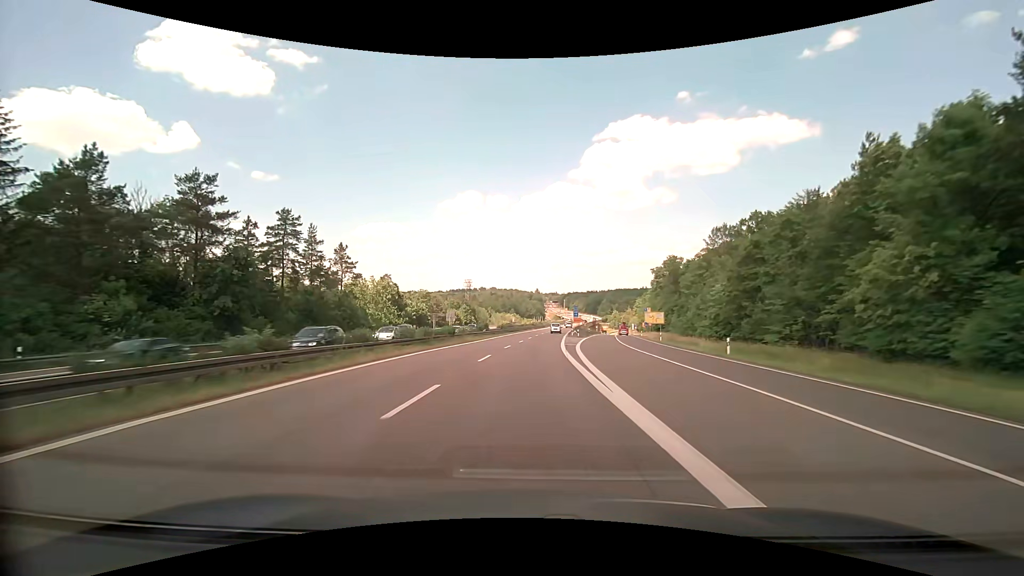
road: trunk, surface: asphalt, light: Day
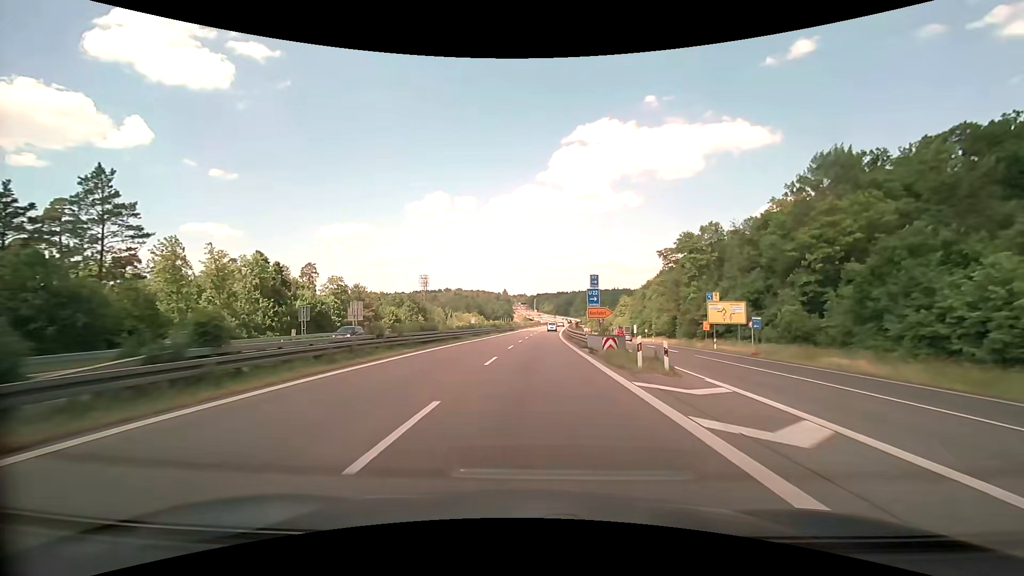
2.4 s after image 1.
(+1.5, +50.4) m; +4°
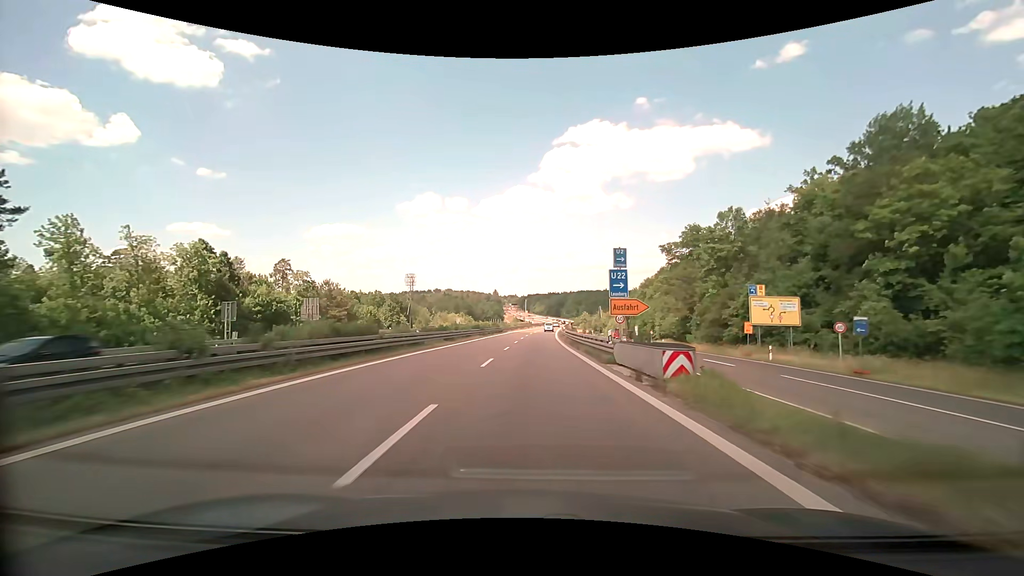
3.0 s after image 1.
(+0.1, +12.3) m; +1°
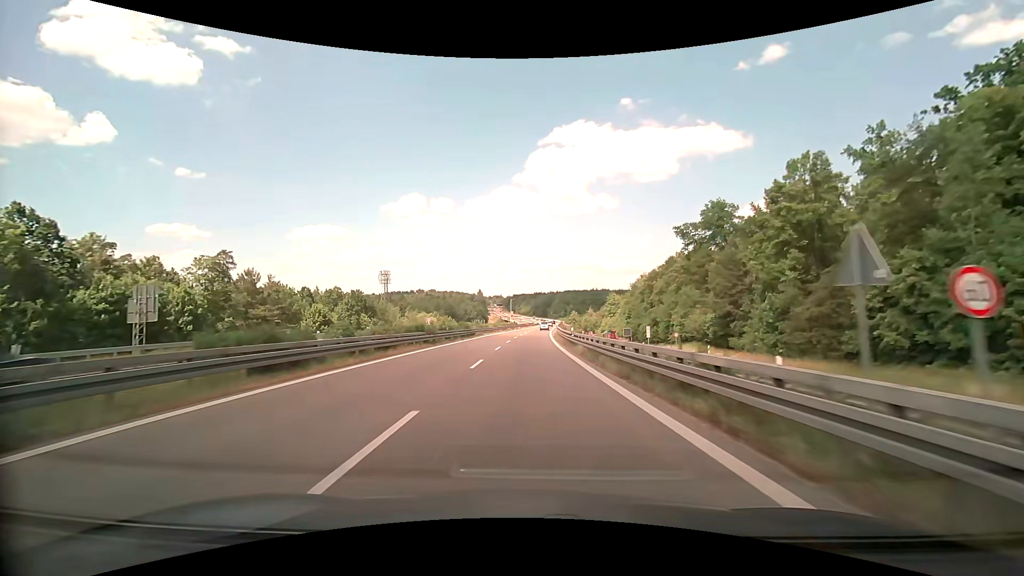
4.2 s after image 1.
(+0.4, +24.4) m; +2°
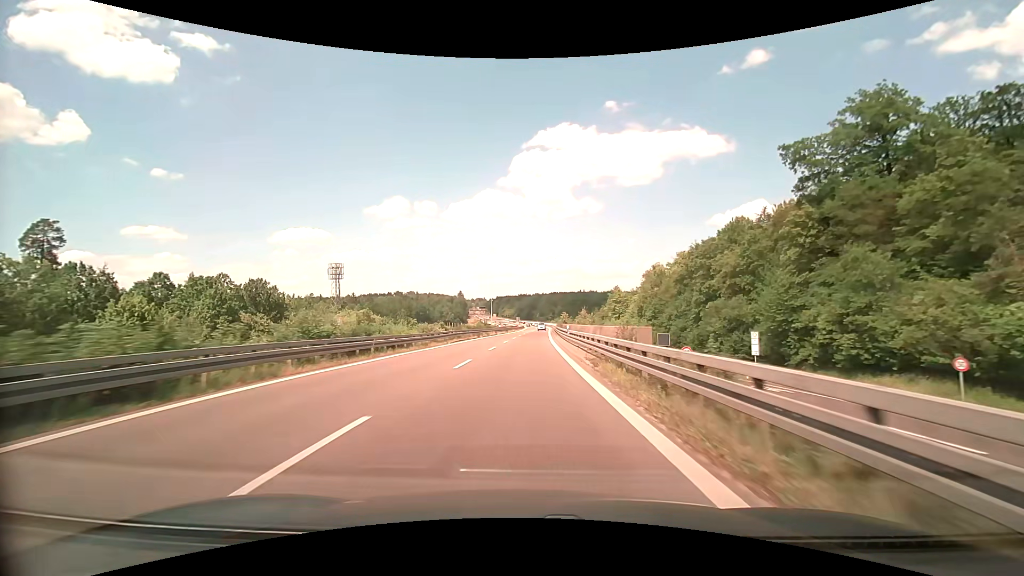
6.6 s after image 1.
(+1.1, +48.7) m; +2°
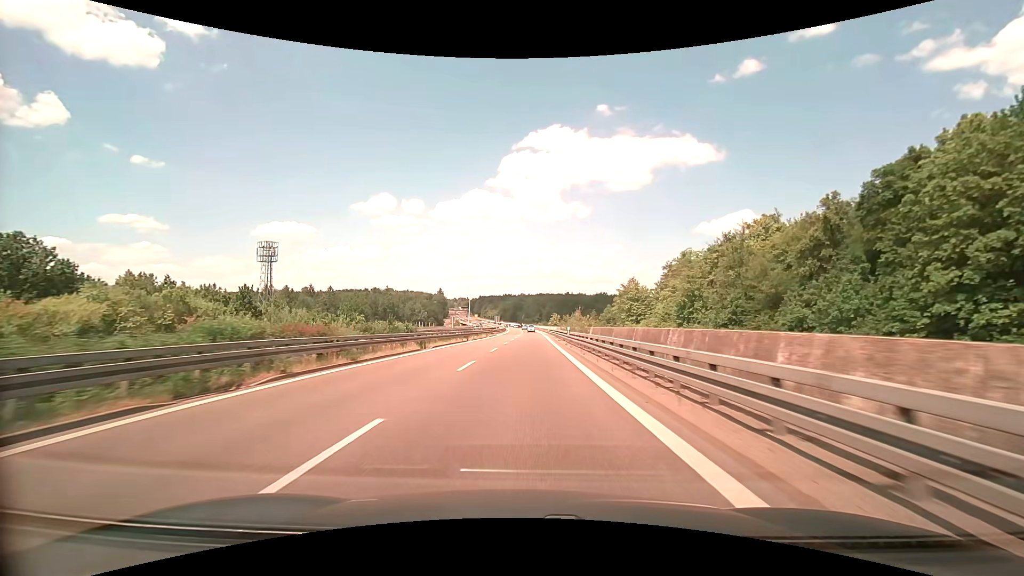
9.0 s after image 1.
(+0.5, +48.4) m; +2°
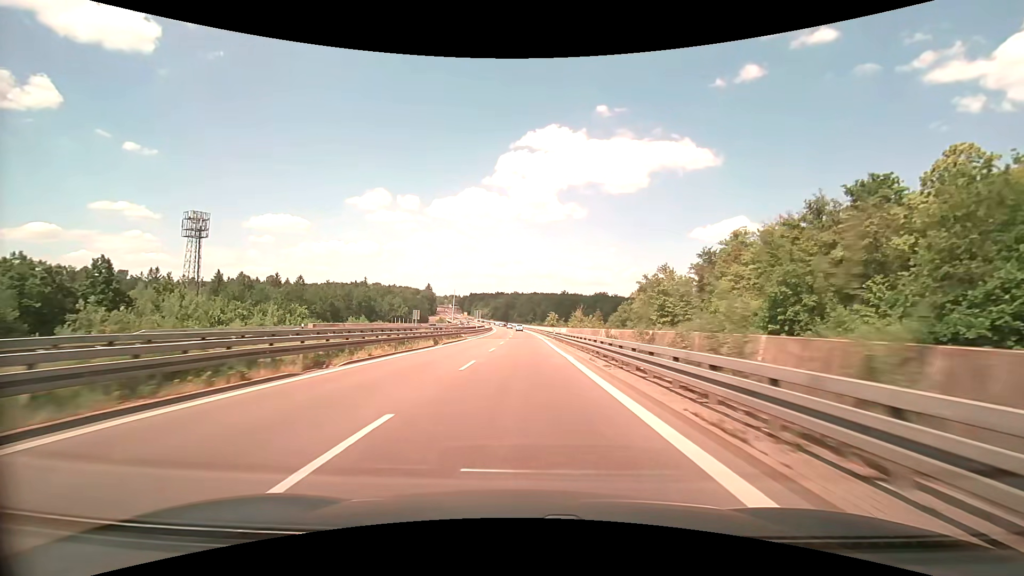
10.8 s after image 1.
(+0.3, +35.9) m; +1°
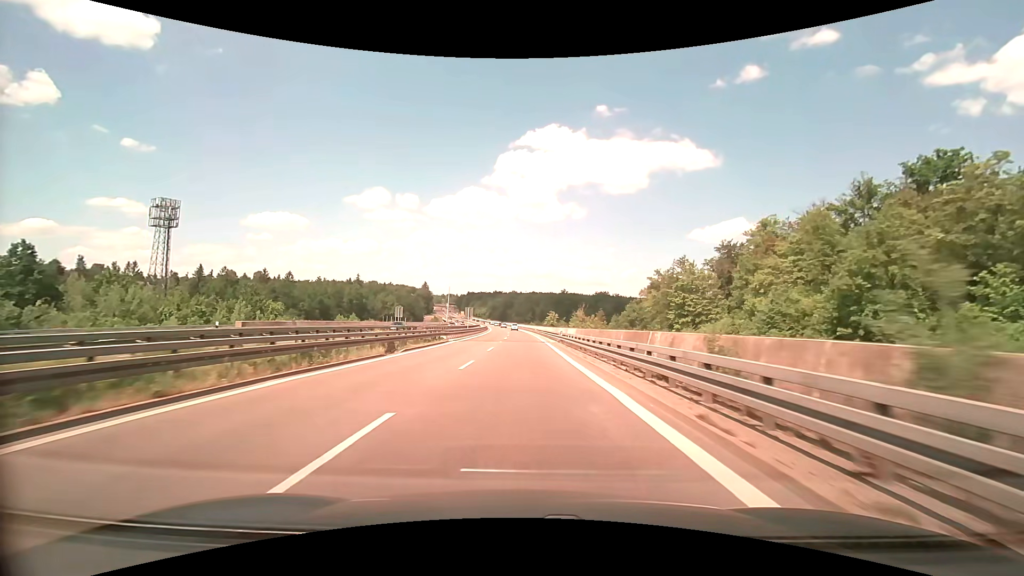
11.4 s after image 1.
(0.0, +11.9) m; 0°
(0, +10) (0, +20) (0, +30) (0, +40) (0, +50) (0, +60) (0, +70) (-1, +80) (-1, +90) (-1, +100) m
